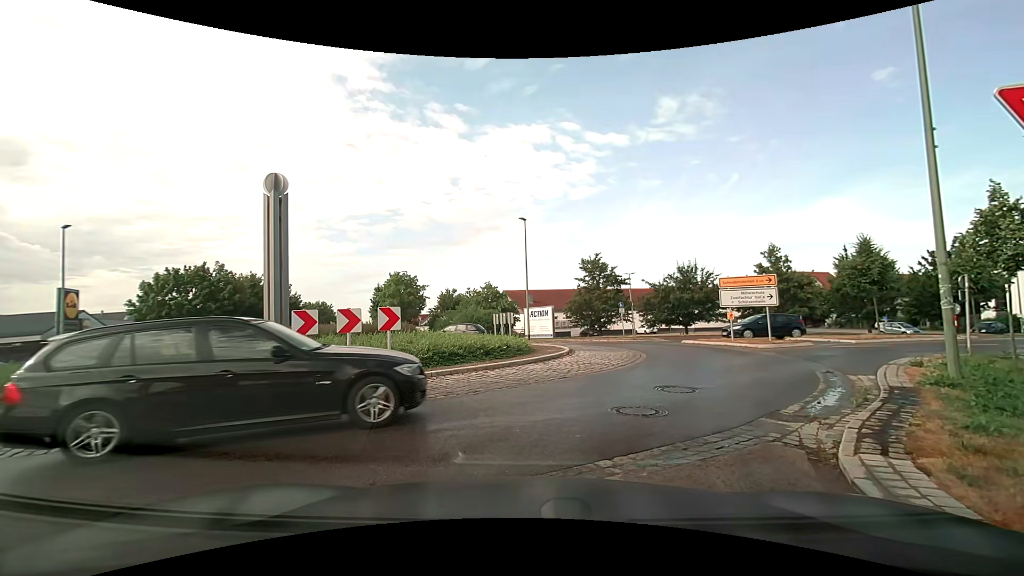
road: tertiary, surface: asphalt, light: Day
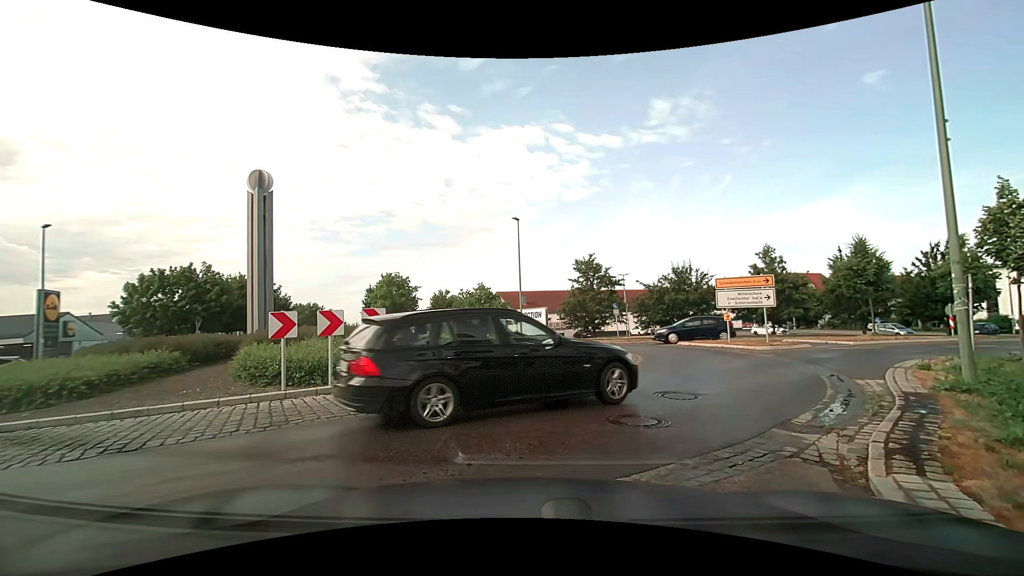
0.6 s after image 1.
(0.0, +0.6) m; 0°
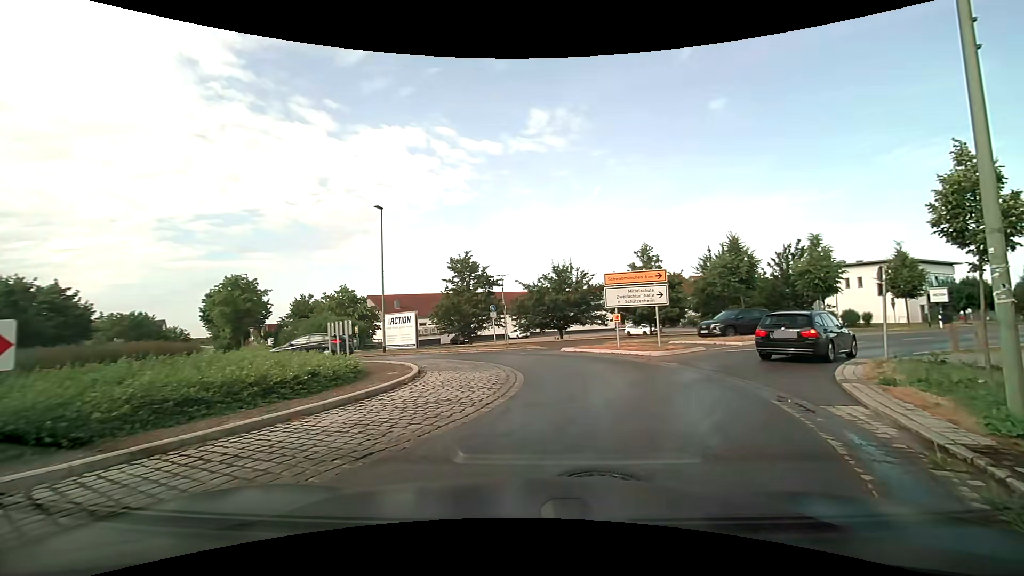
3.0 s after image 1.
(+0.5, +4.8) m; +15°
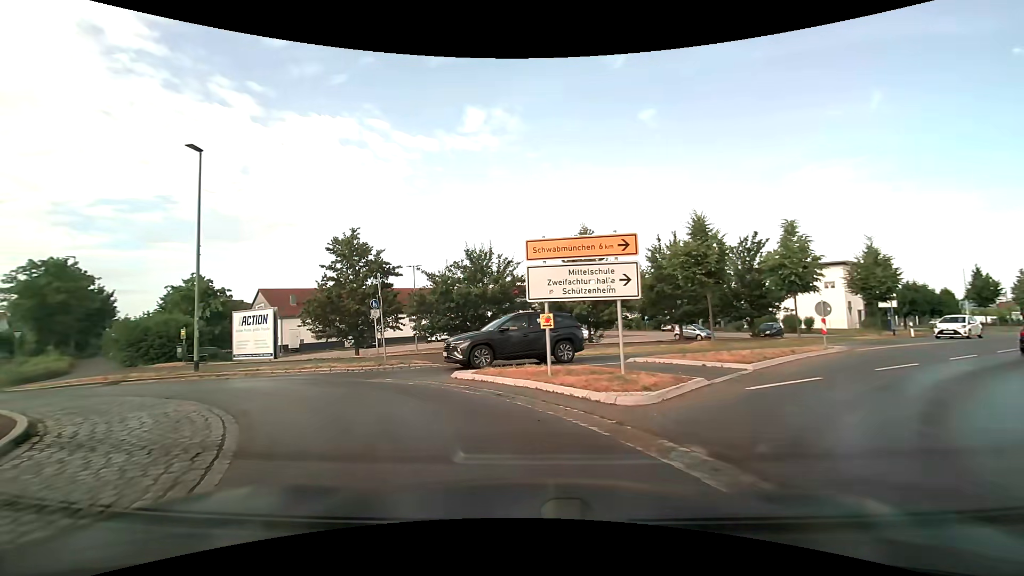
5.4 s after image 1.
(+1.4, +9.4) m; +9°
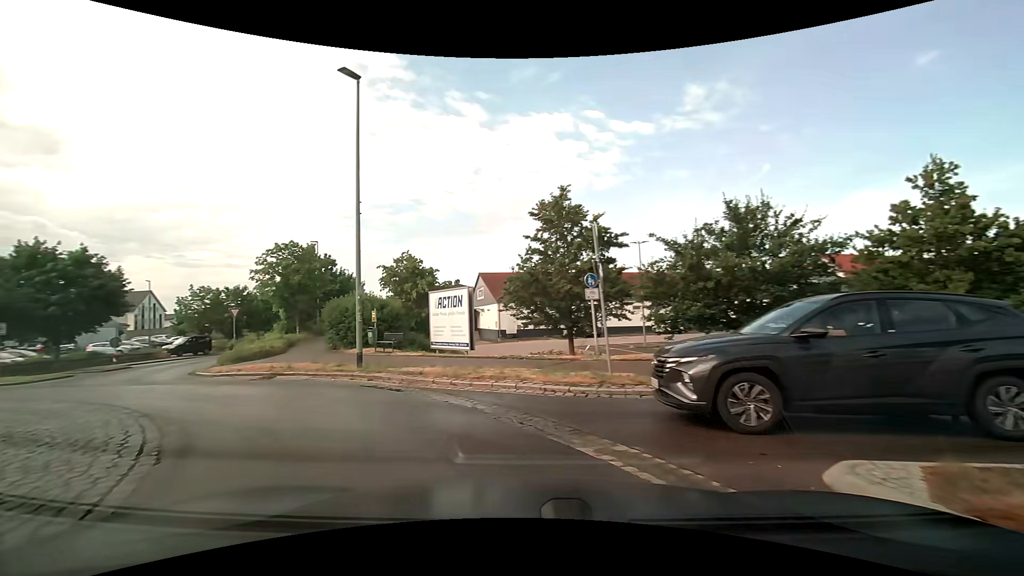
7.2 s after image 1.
(-1.5, +8.1) m; -25°
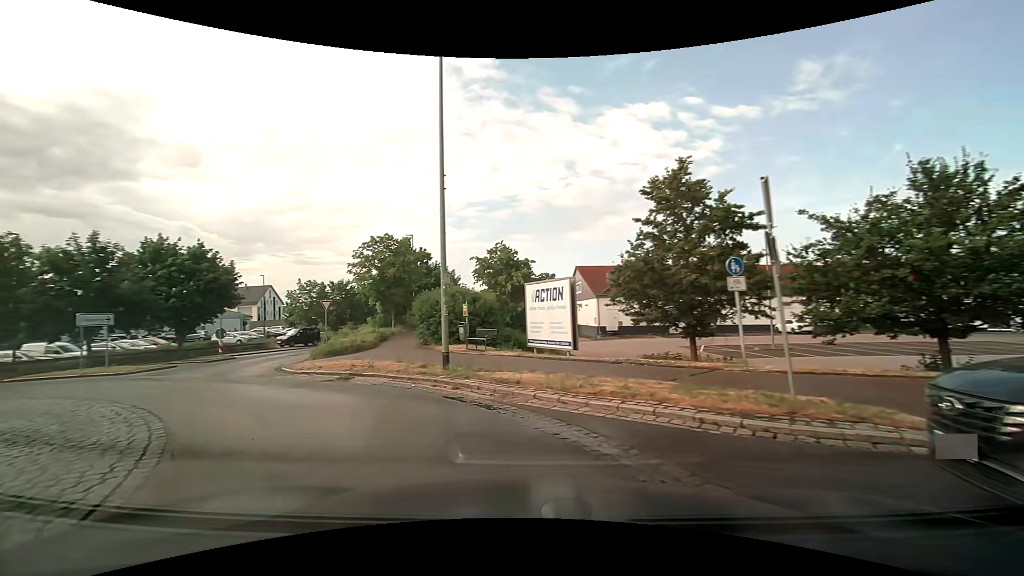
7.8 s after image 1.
(-0.2, +2.8) m; -11°
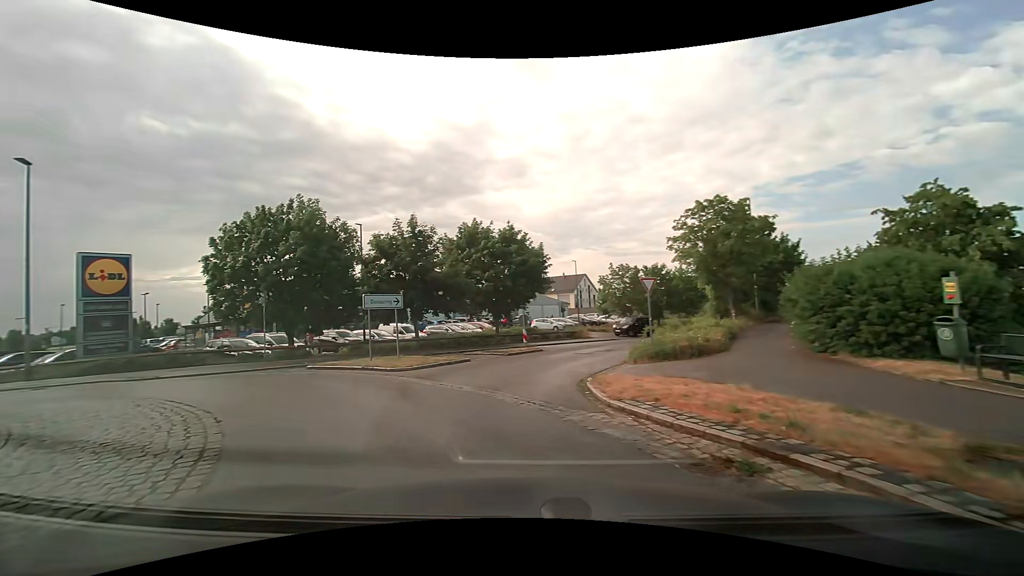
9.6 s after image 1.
(-2.3, +8.1) m; -33°
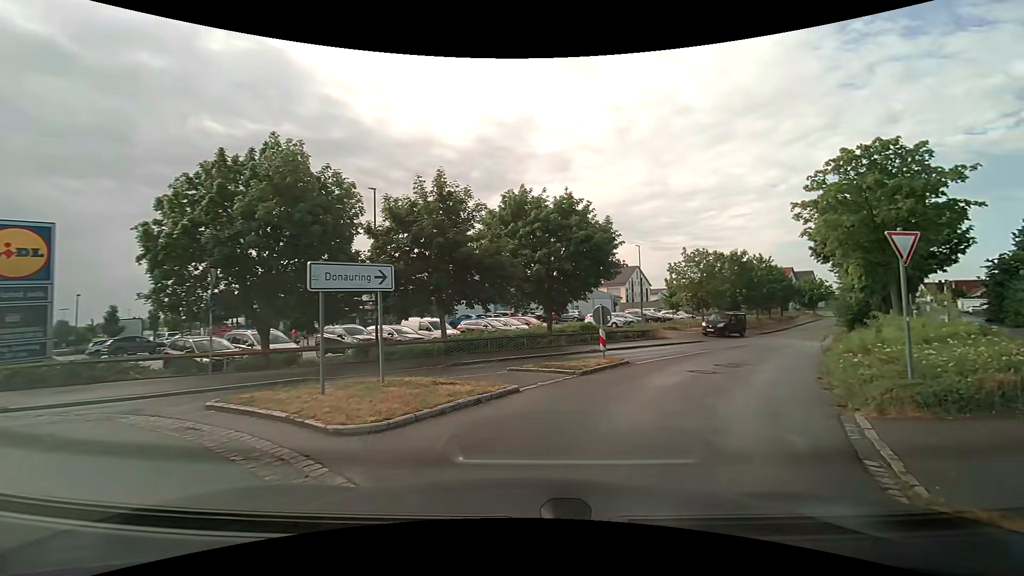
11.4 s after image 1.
(-1.2, +8.0) m; -6°
(+2, +10) (+7, +18) (+12, +27) (+18, +35) (+23, +44) (+29, +52) (+35, +60) (+40, +68) (+46, +76) (+52, +85) m
